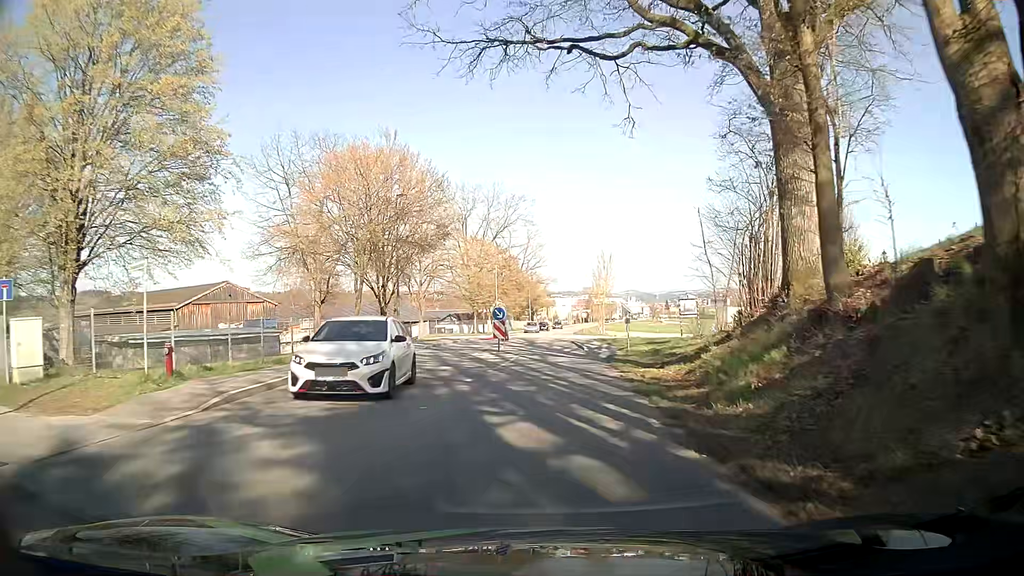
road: tertiary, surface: asphalt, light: Day
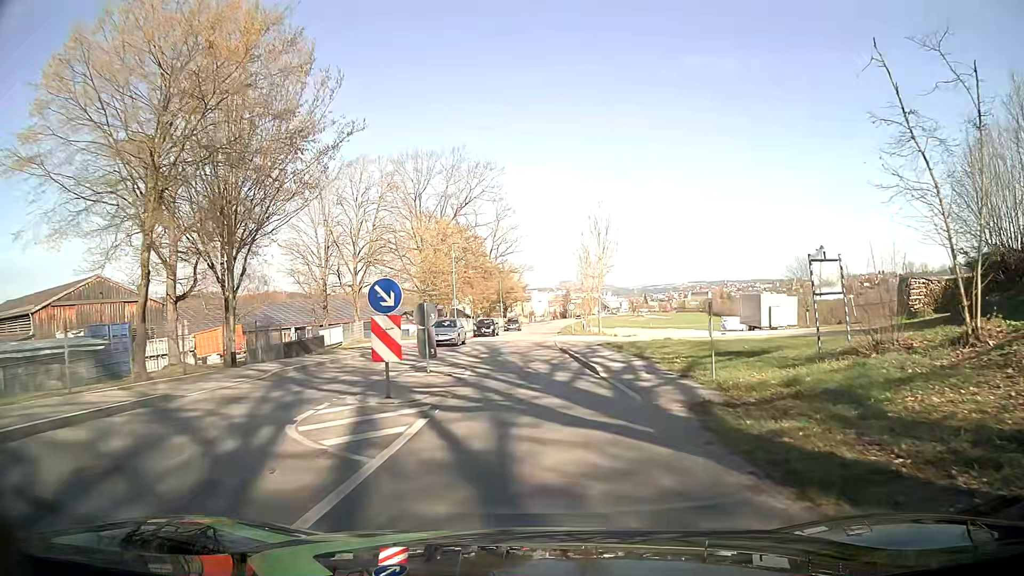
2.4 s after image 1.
(+0.5, +18.6) m; +2°
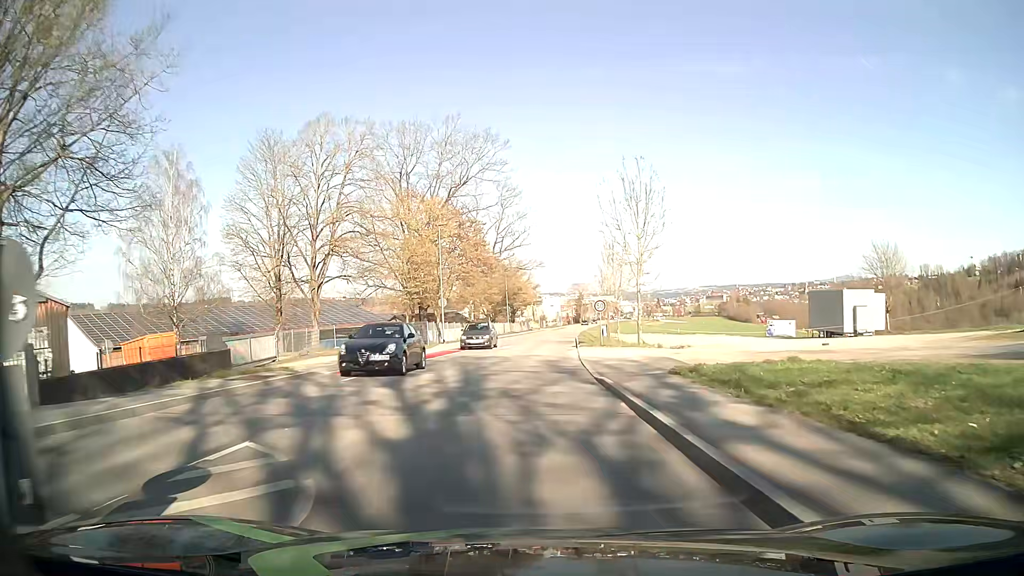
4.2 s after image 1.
(0.0, +14.1) m; -1°
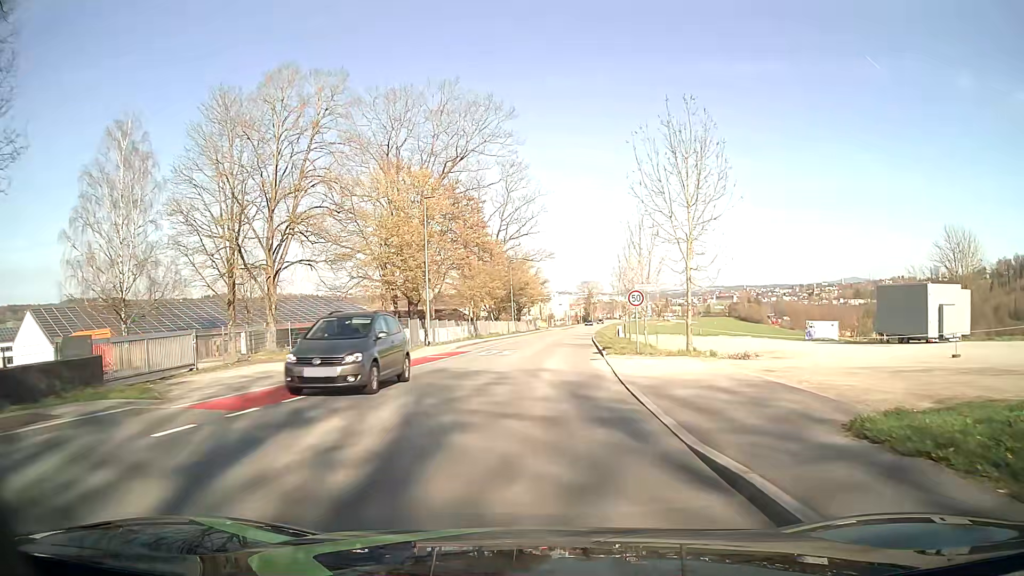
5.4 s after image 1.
(-0.1, +9.3) m; 0°
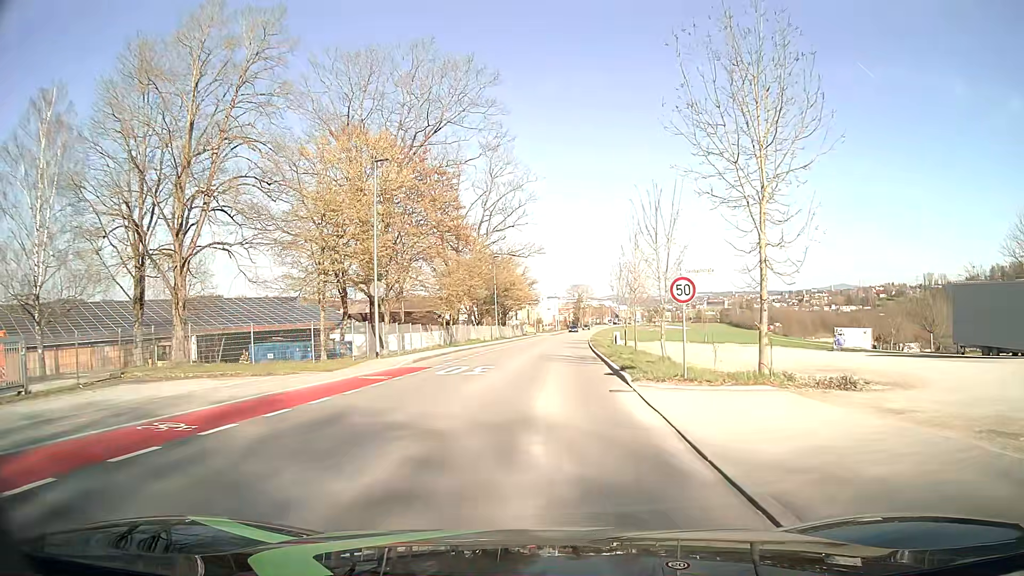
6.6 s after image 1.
(0.0, +9.3) m; 0°
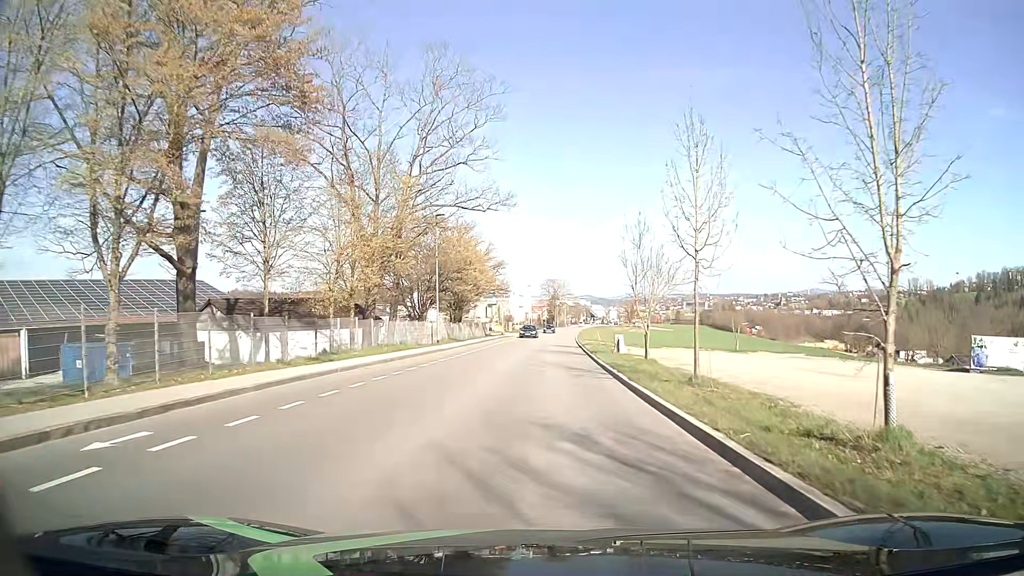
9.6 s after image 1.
(+0.6, +23.6) m; +2°
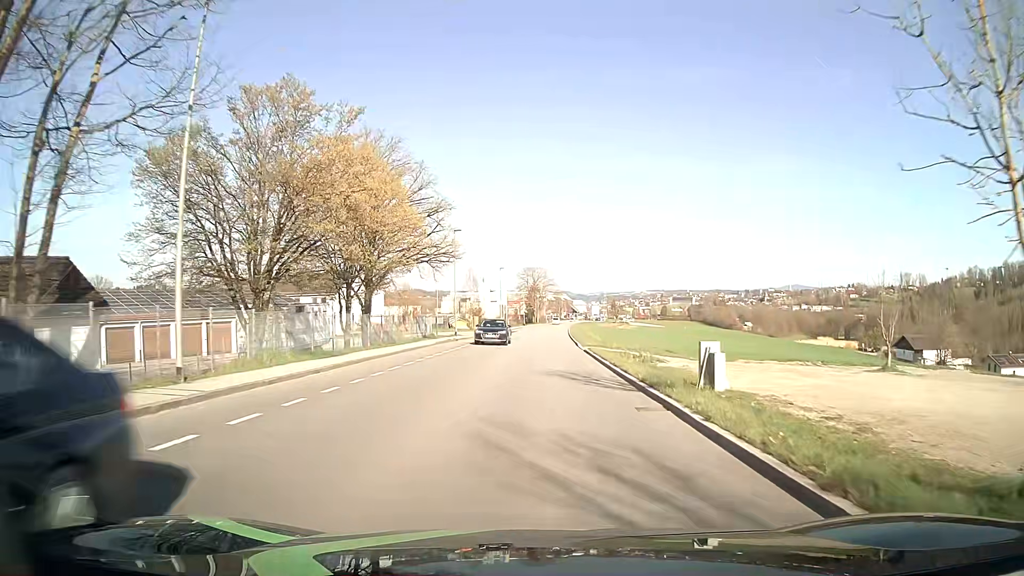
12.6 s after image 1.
(+0.5, +30.5) m; +2°
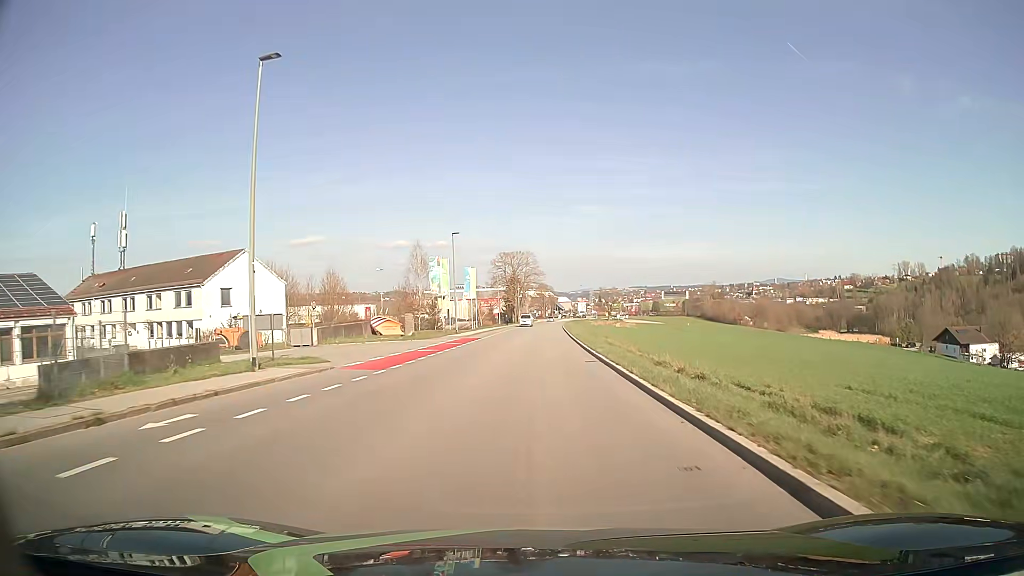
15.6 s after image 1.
(+0.2, +35.9) m; +1°
(0, +10) (0, +20) (0, +30) (0, +40) (+1, +50) (+1, +60) (+1, +70) (+2, +80) (+2, +90) (+2, +100) m
